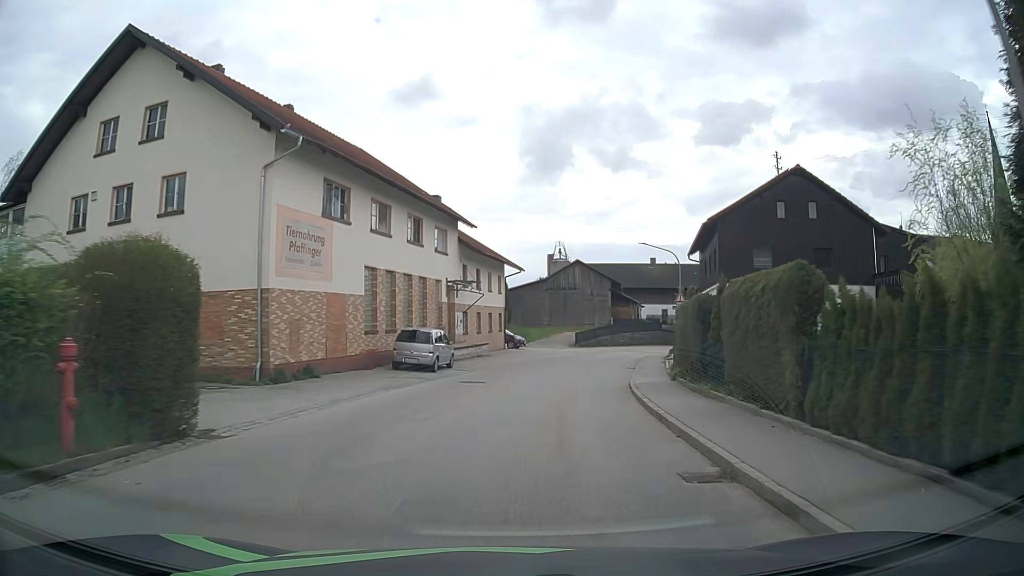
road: tertiary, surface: asphalt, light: Day
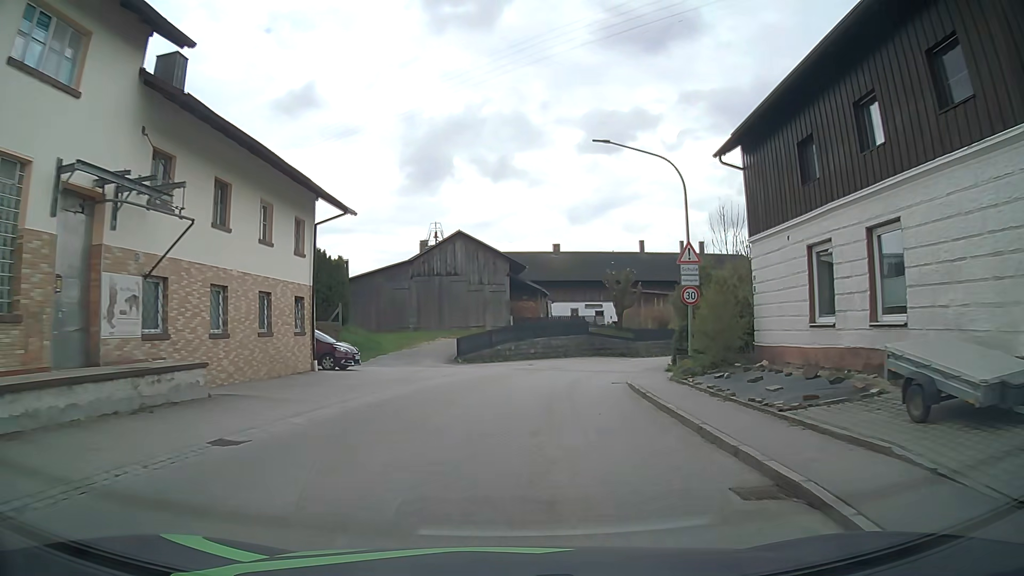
(+2.2, +25.9) m; +10°
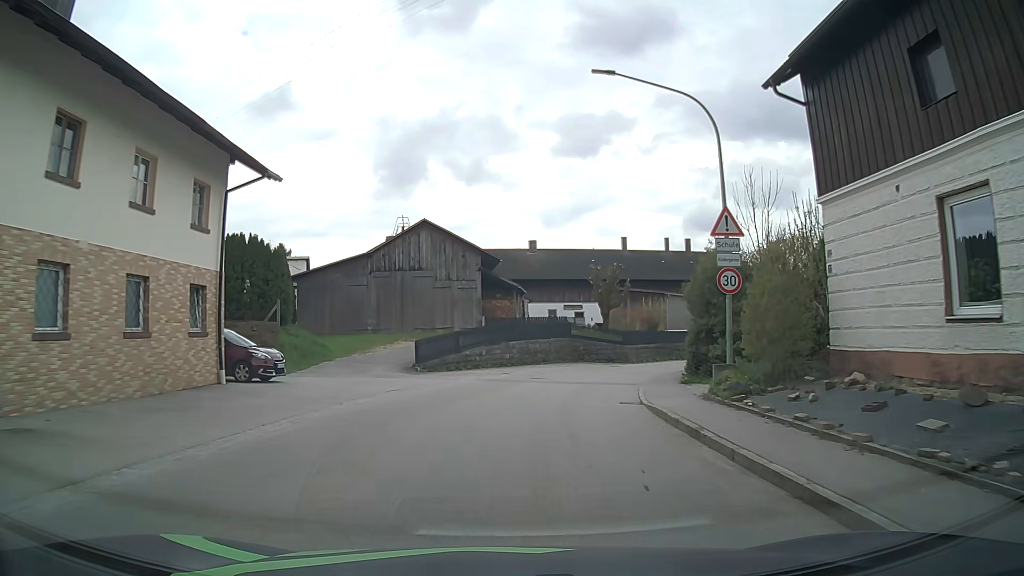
(+0.1, +6.2) m; +2°
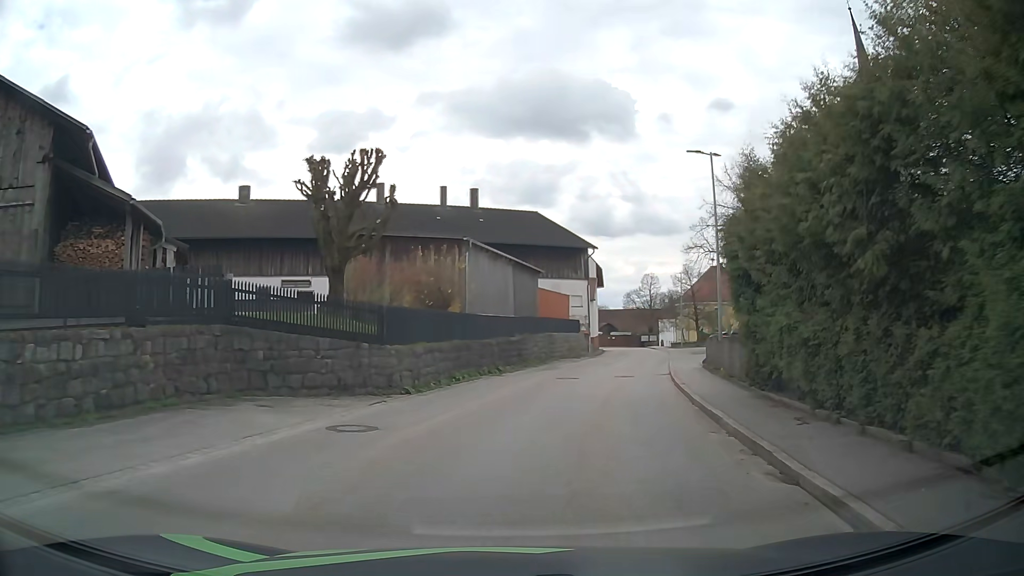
(+4.2, +28.6) m; +21°
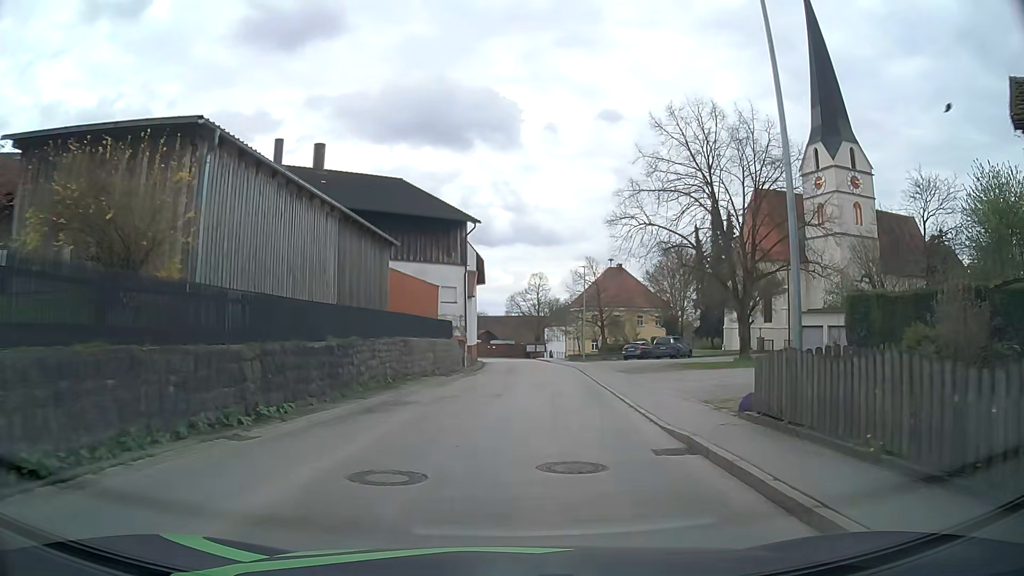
(+1.7, +15.9) m; +11°
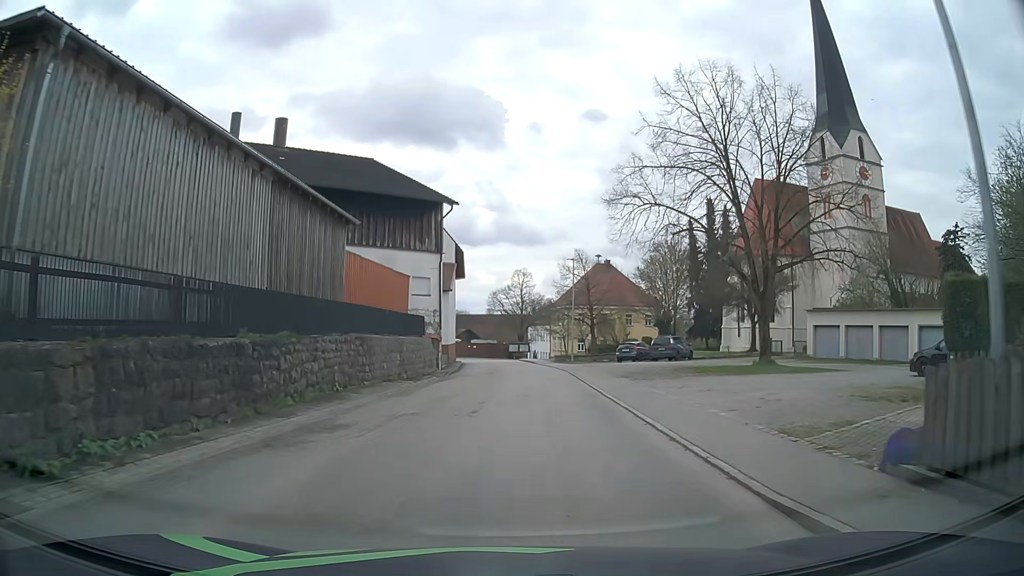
(+0.1, +5.2) m; +2°
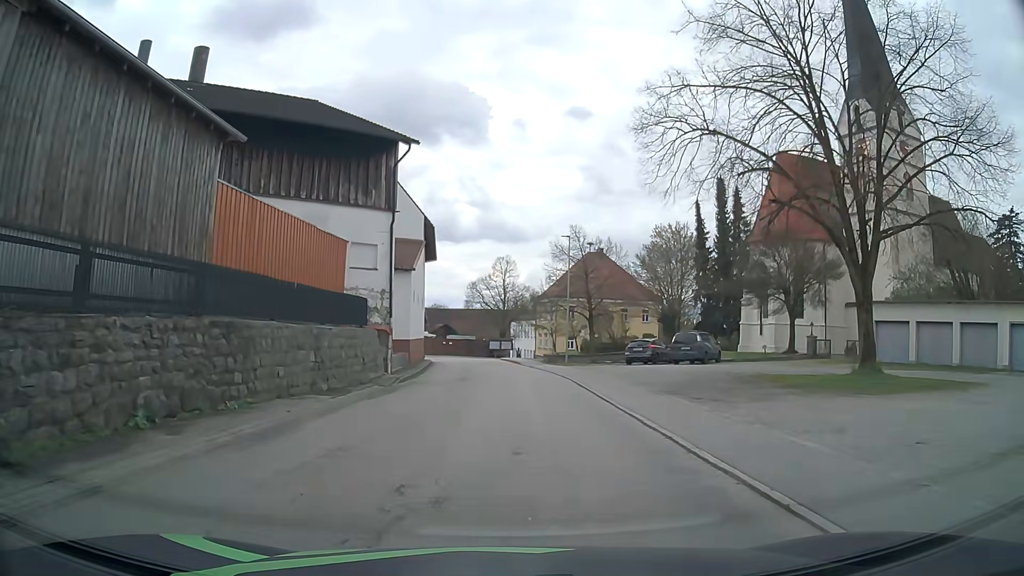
(+0.1, +10.4) m; +1°
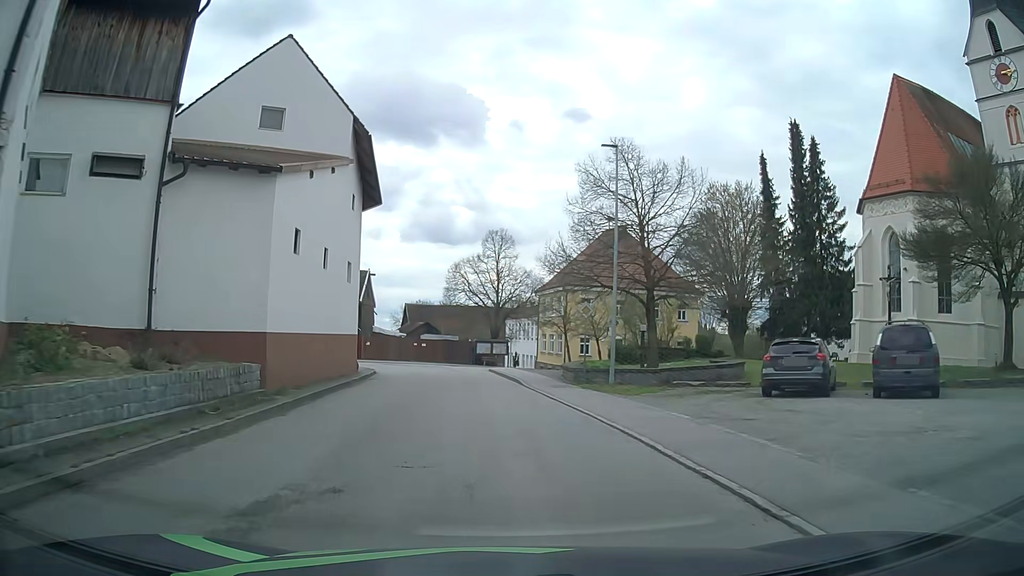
(+0.2, +21.0) m; 0°
(0, +10) (-1, +20) (-1, +30) (-3, +40) (-8, +49) (-16, +54) (-26, +57) (-35, +59) (-44, +64) (-49, +72) m
